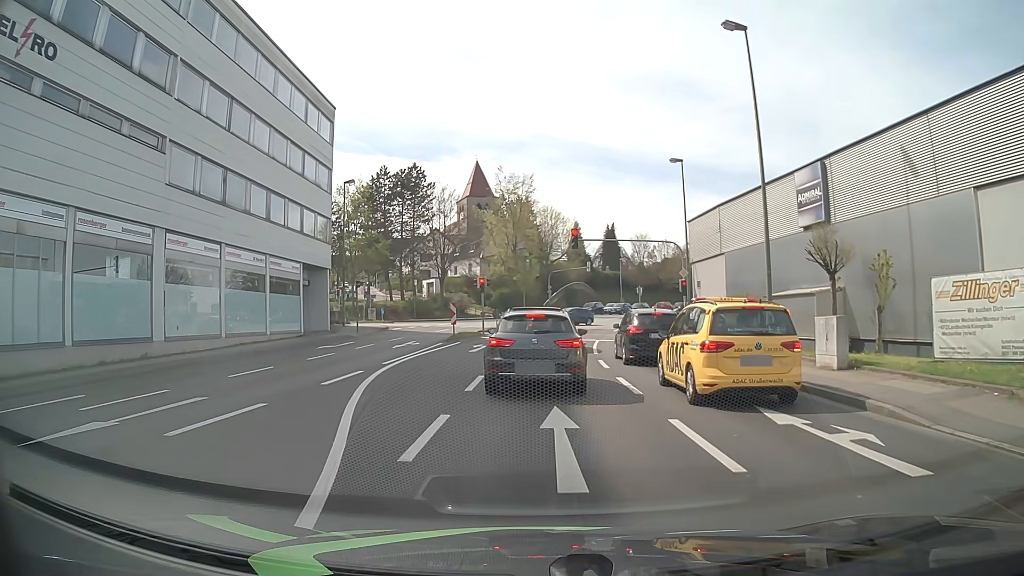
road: tertiary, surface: asphalt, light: Day
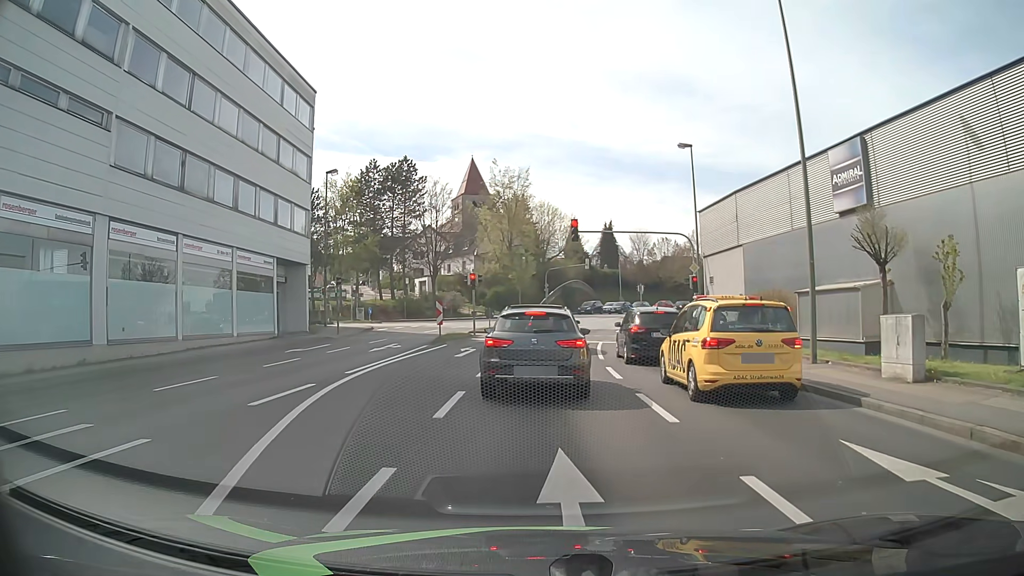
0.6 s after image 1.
(0.0, +3.3) m; +2°
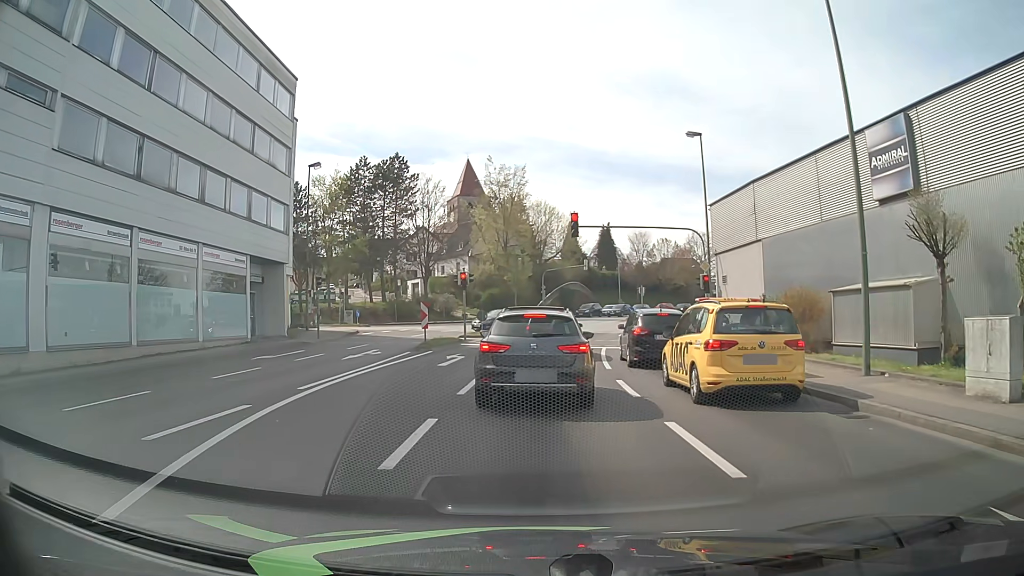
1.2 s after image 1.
(-0.1, +2.9) m; -1°
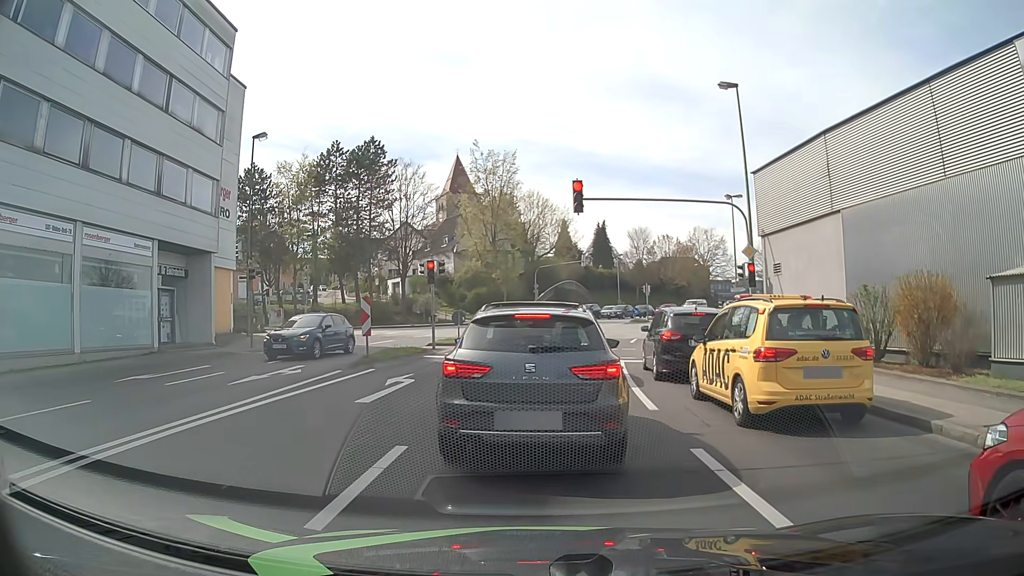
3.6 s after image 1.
(+0.1, +7.4) m; -1°
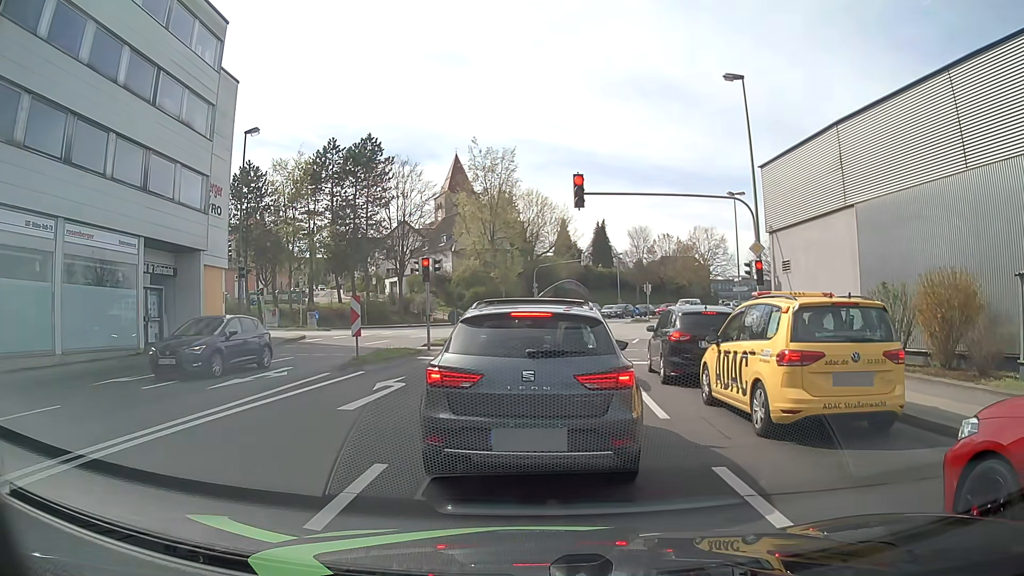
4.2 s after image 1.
(0.0, +0.9) m; -2°
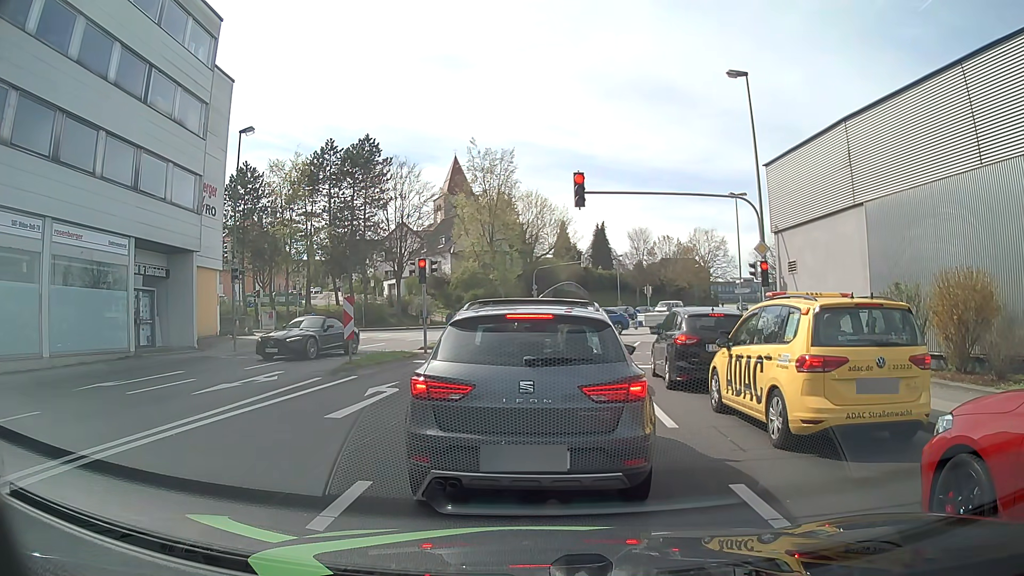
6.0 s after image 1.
(0.0, +0.6) m; 0°
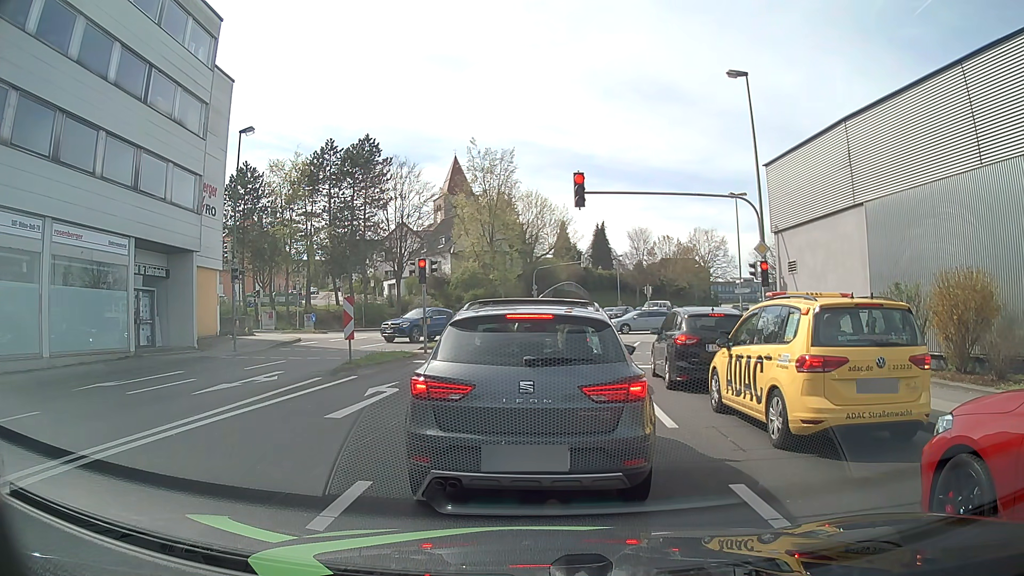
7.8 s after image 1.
(0.0, 0.0) m; 0°
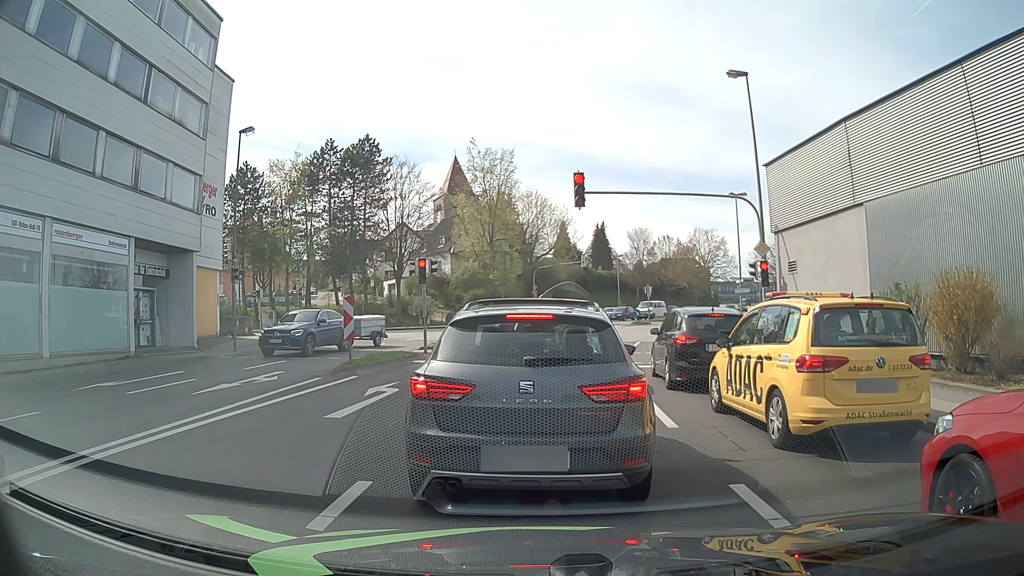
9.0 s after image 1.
(0.0, 0.0) m; 0°
(0, +10) (+1, +20) (+2, +30) (+5, +40) (+8, +49) (+12, +58) (+17, +67) (+22, +75) (+27, +84) (+33, +92) m
